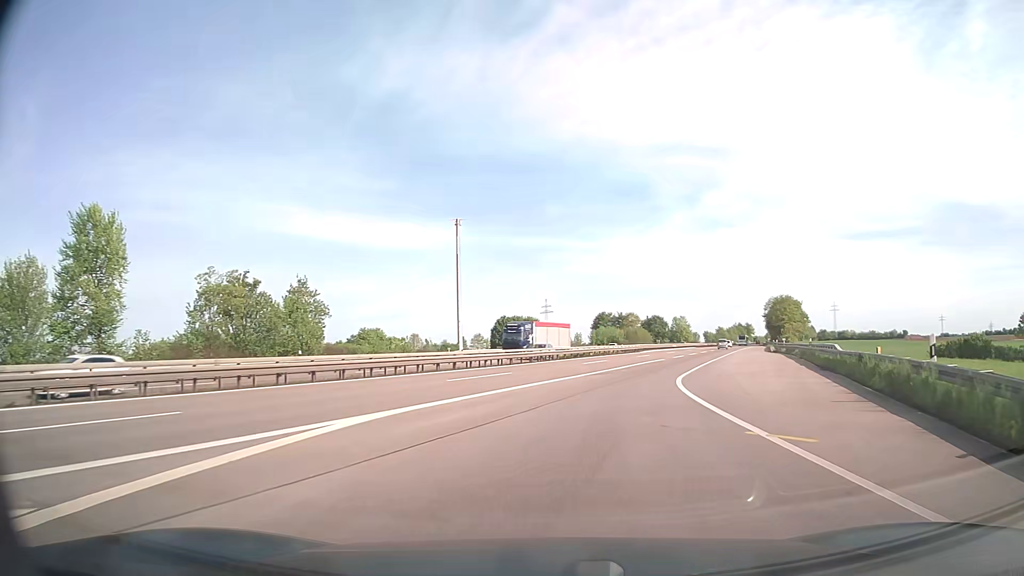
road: trunk_link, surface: asphalt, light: Day
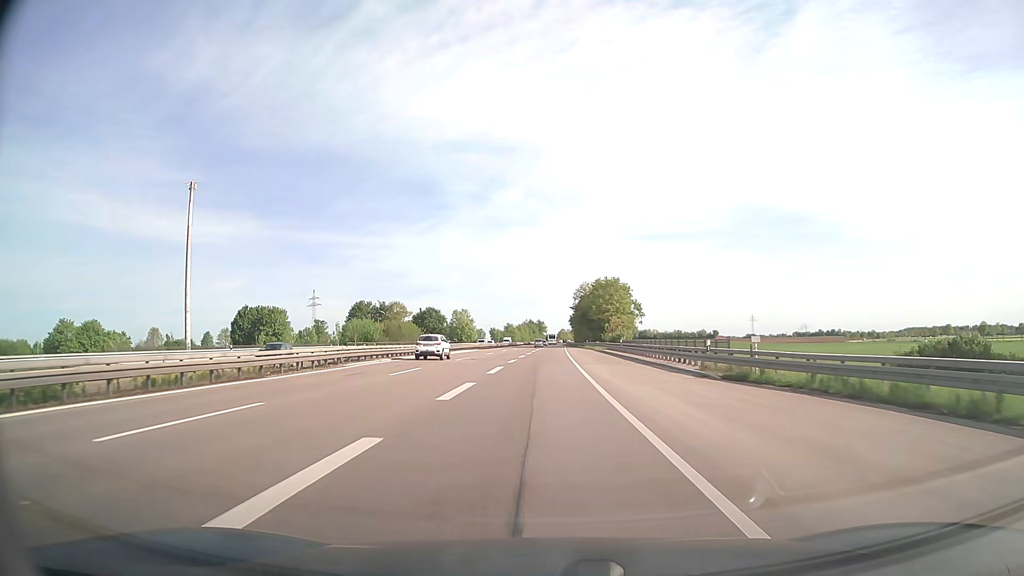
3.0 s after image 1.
(+11.5, +49.5) m; +19°
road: trunk
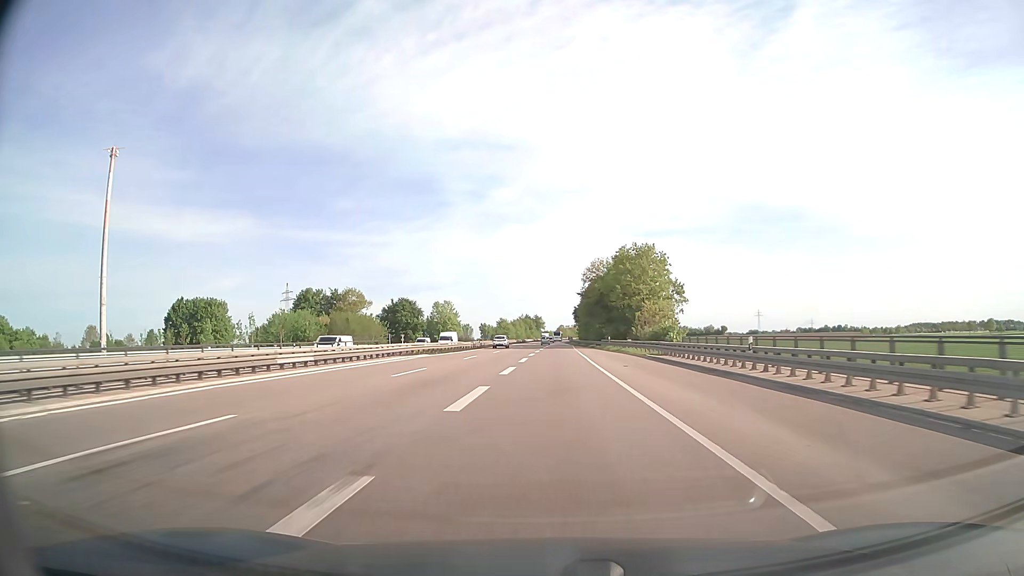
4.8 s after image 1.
(-0.3, +39.4) m; 0°
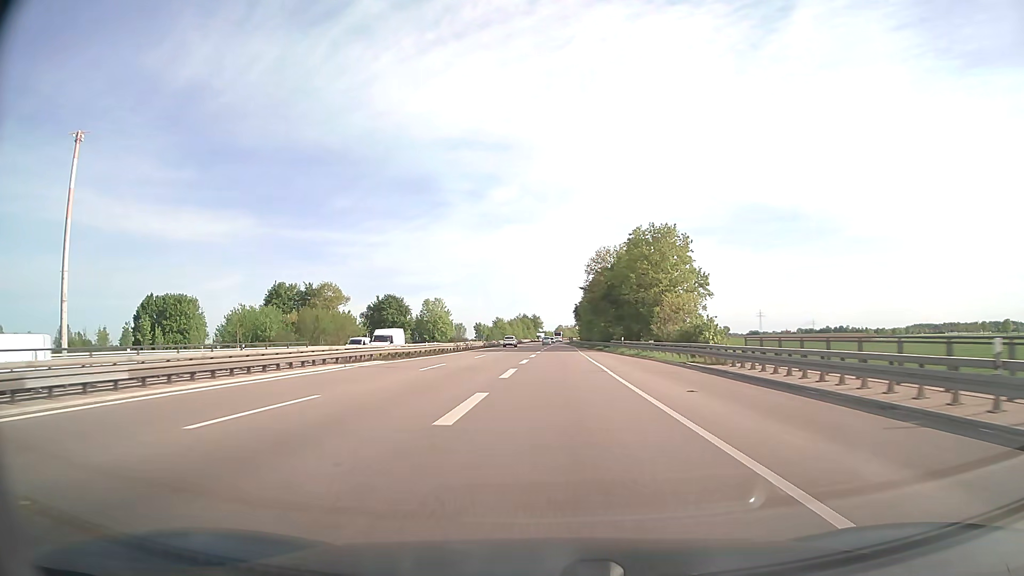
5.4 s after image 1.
(0.0, +14.2) m; 0°
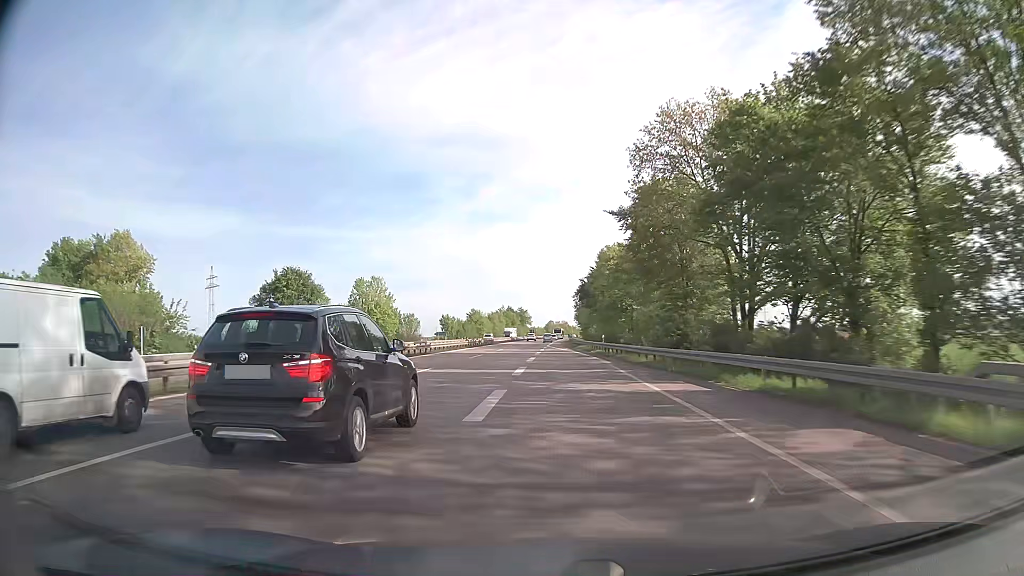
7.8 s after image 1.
(+0.6, +60.4) m; +1°
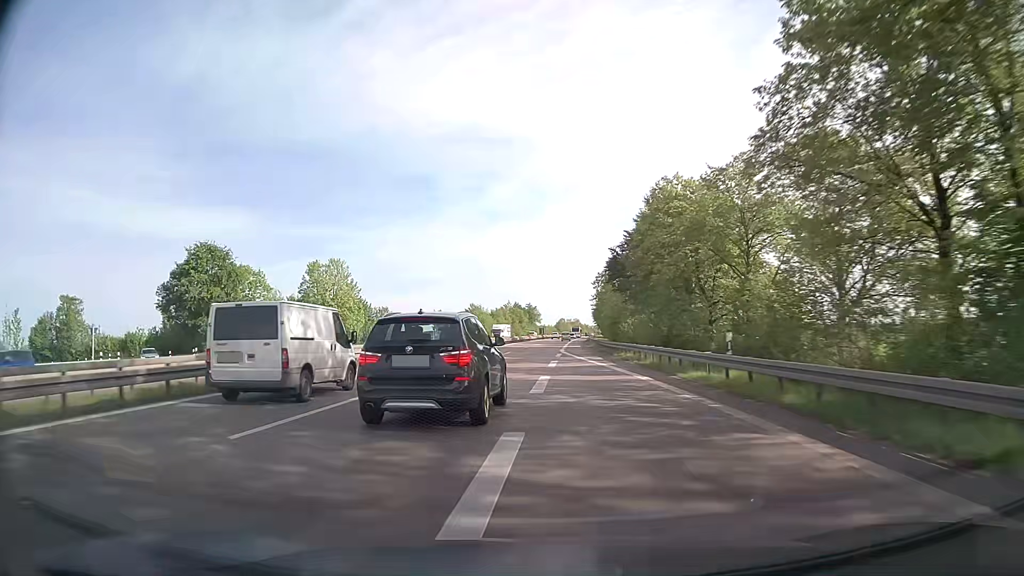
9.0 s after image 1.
(-0.1, +31.5) m; -1°
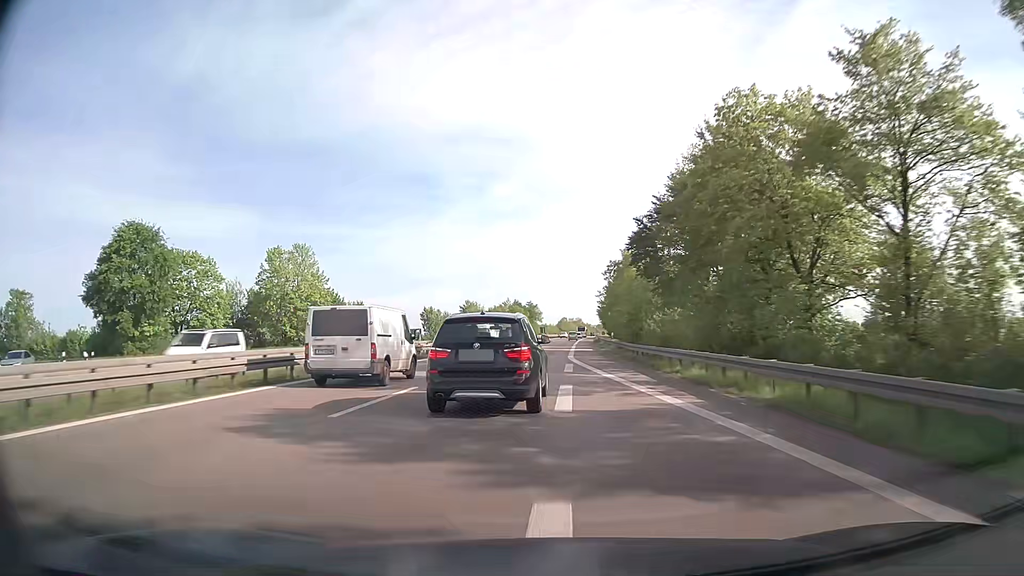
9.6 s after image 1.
(0.0, +15.8) m; 0°
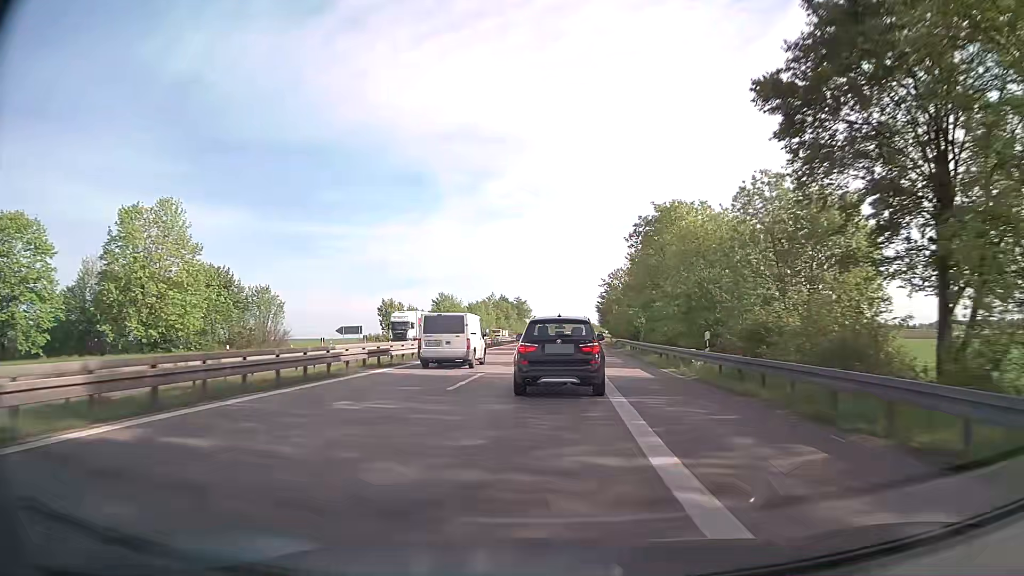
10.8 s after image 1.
(+0.1, +31.3) m; 0°
(0, +10) (0, +20) (+1, +30) (+1, +40) (+1, +50) (+2, +60) (+2, +70) (+3, +80) (+3, +90) (+4, +100) m
